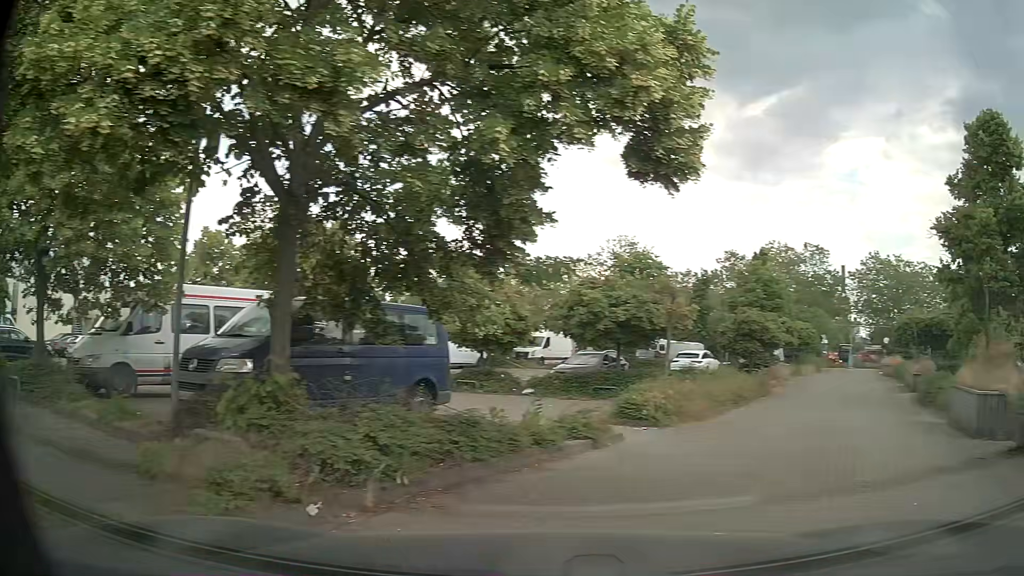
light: Day
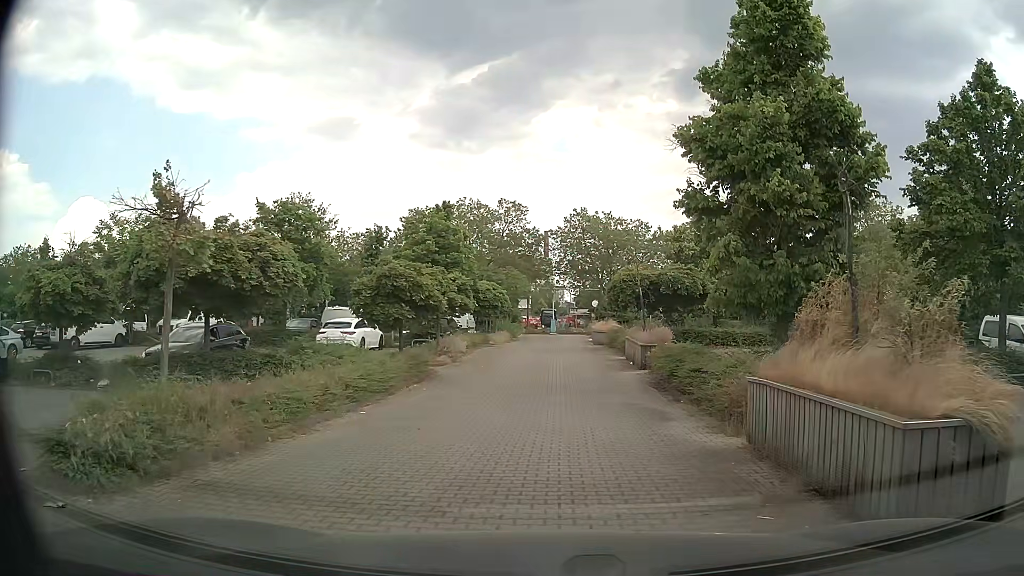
(+2.6, +6.9) m; +25°
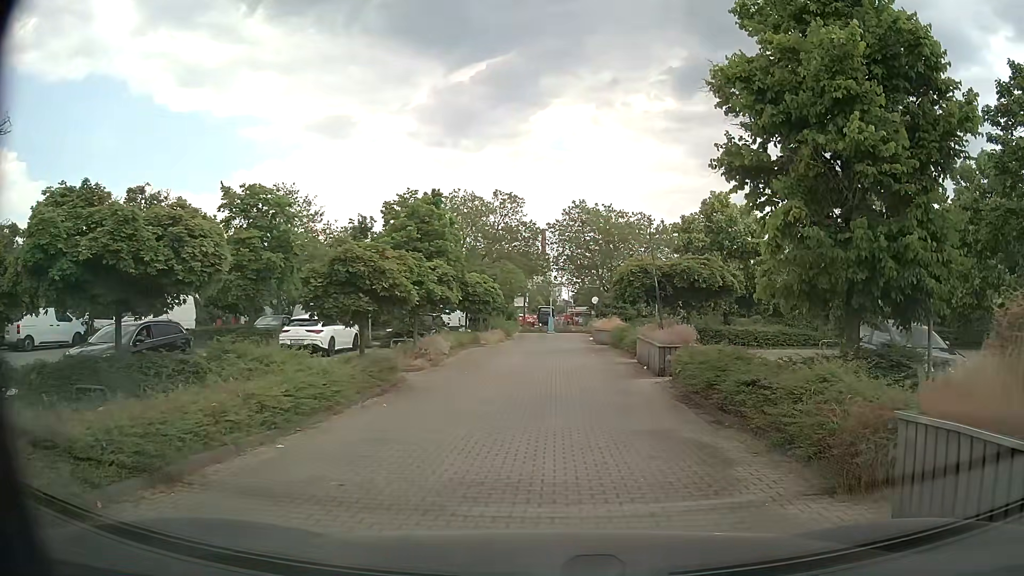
(0.0, +3.6) m; -1°
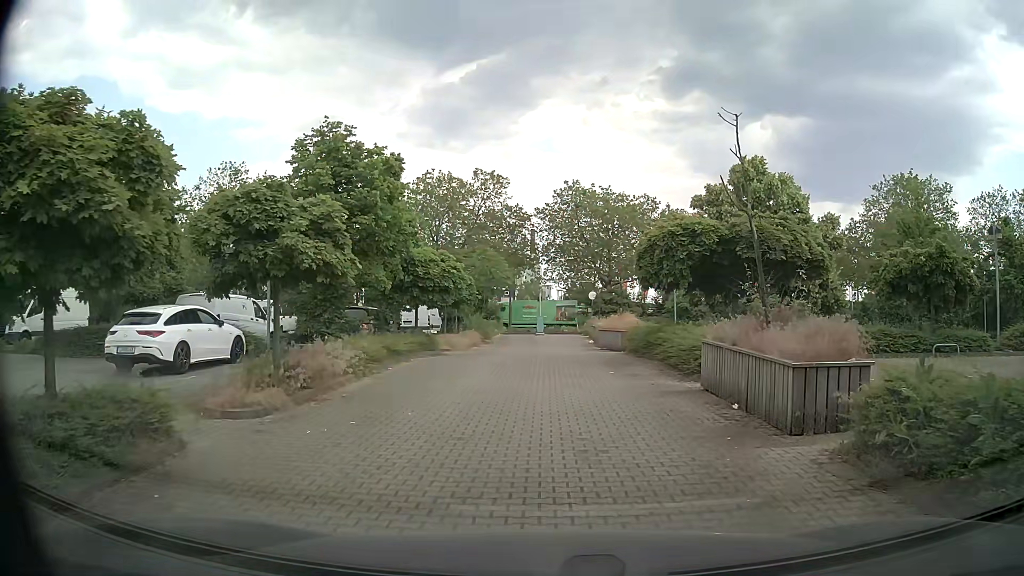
(+0.2, +9.6) m; +2°
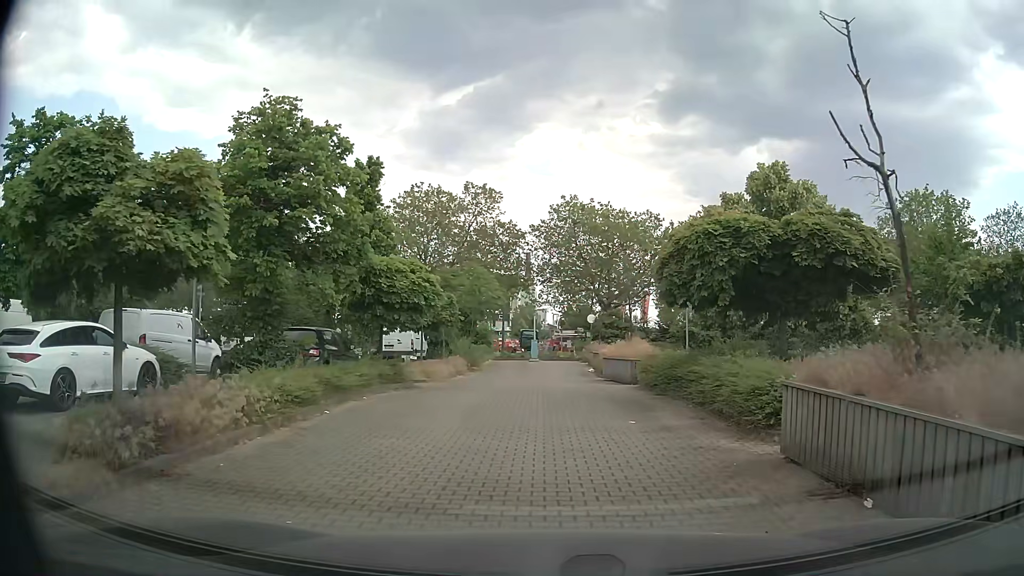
(0.0, +4.1) m; +1°
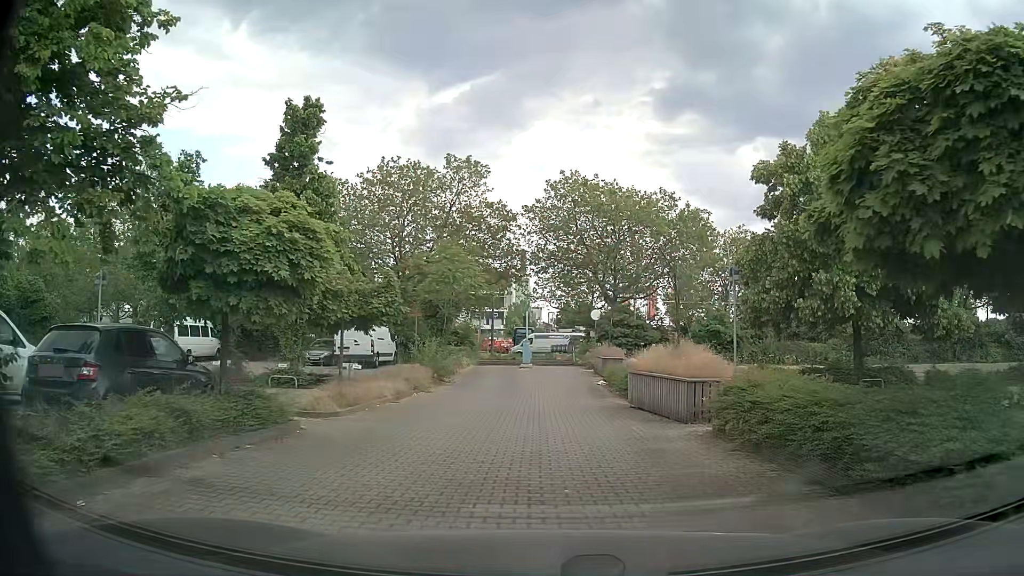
(-0.1, +8.5) m; -1°
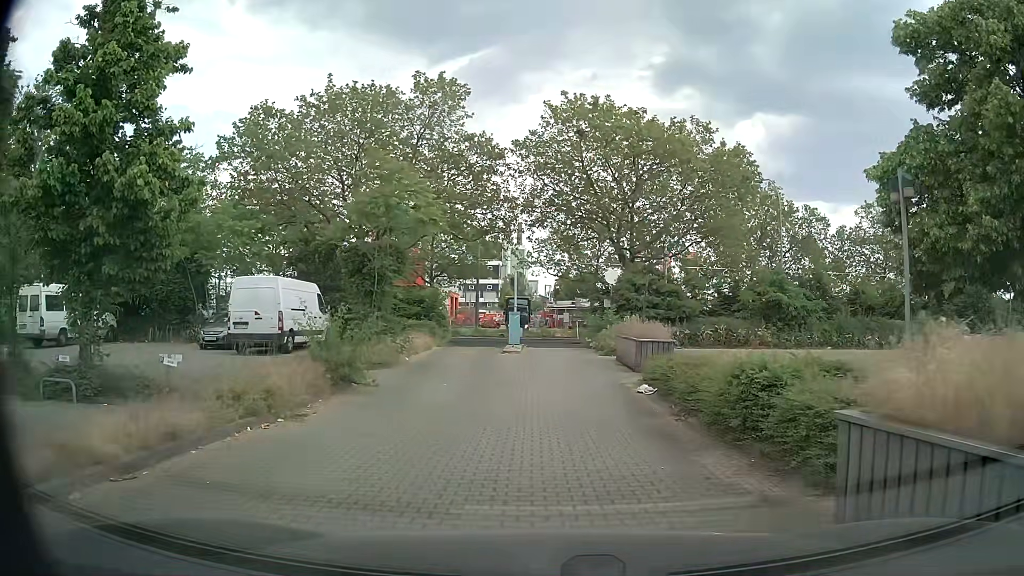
(0.0, +11.2) m; +1°
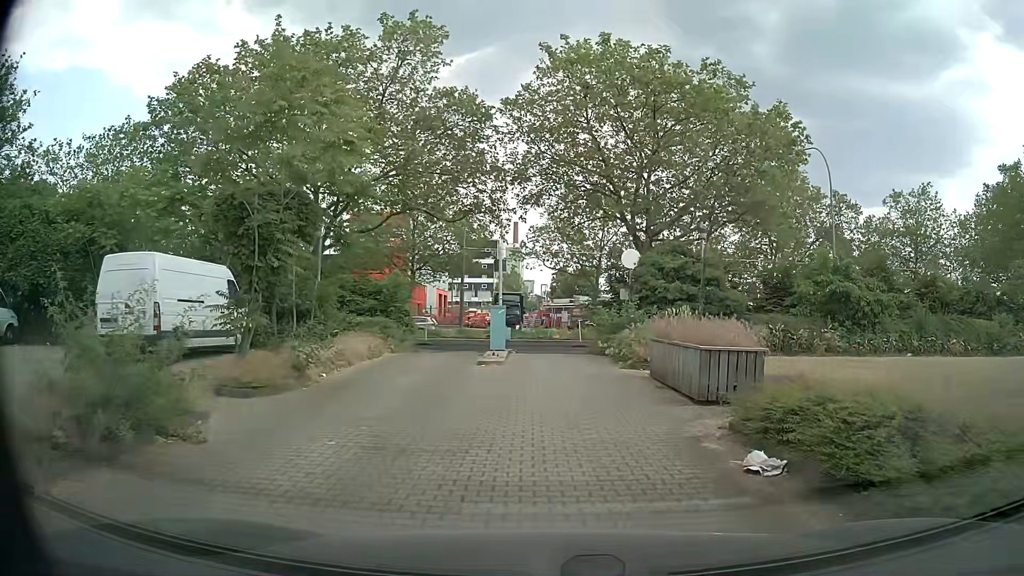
(0.0, +7.3) m; 0°
